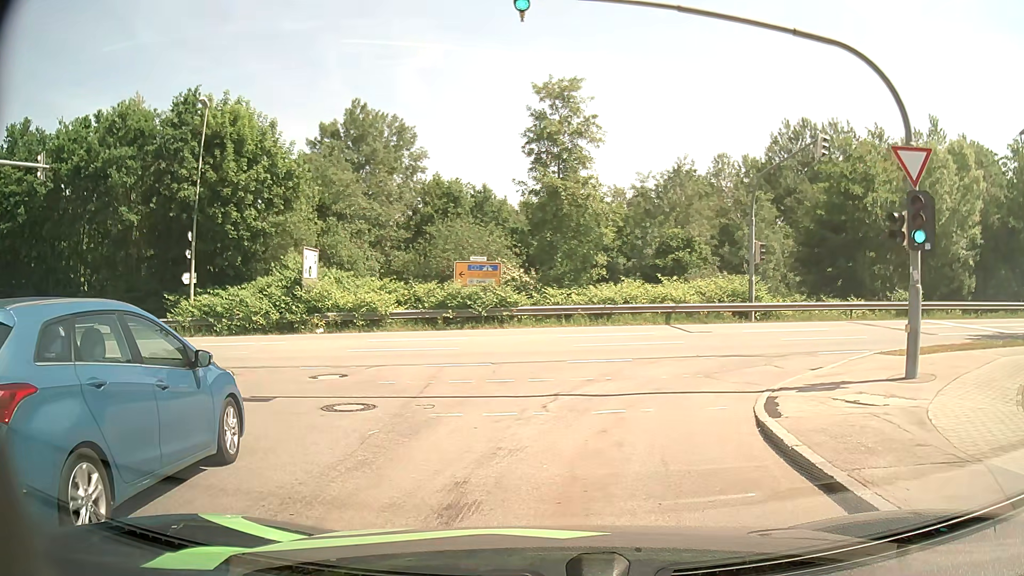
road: residential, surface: asphalt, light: Day
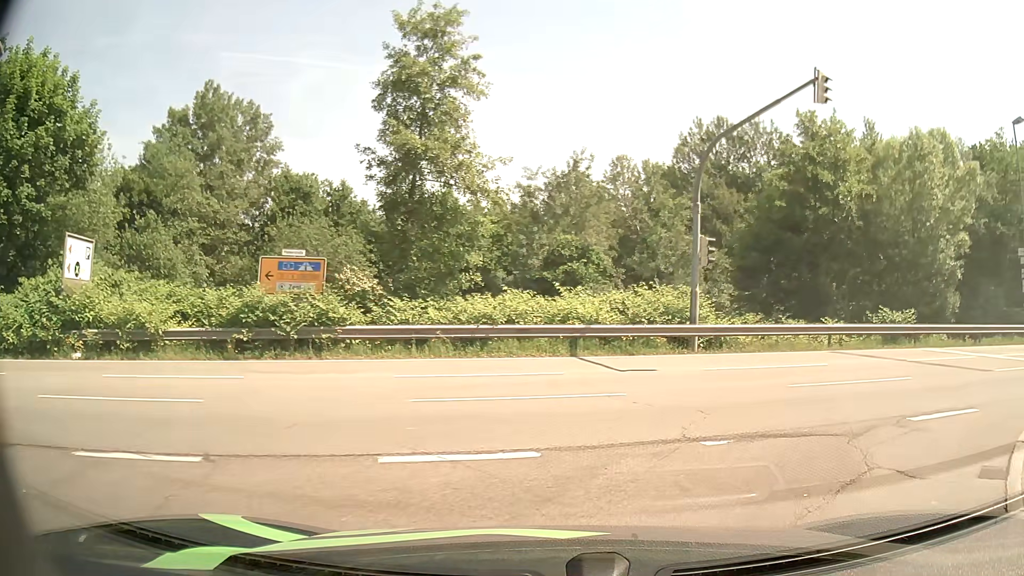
(+0.6, +9.1) m; +12°
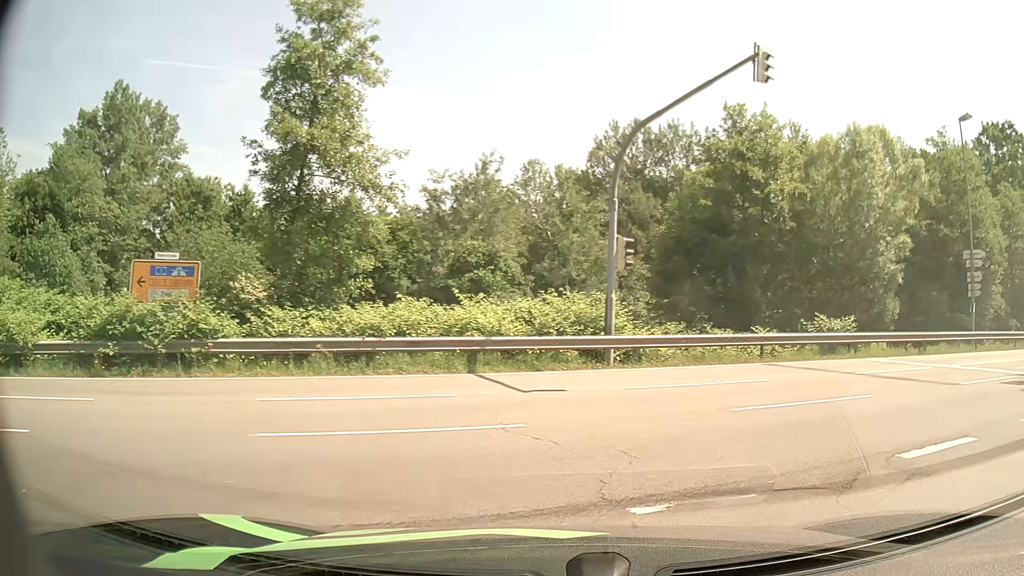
(+0.1, +2.1) m; +7°
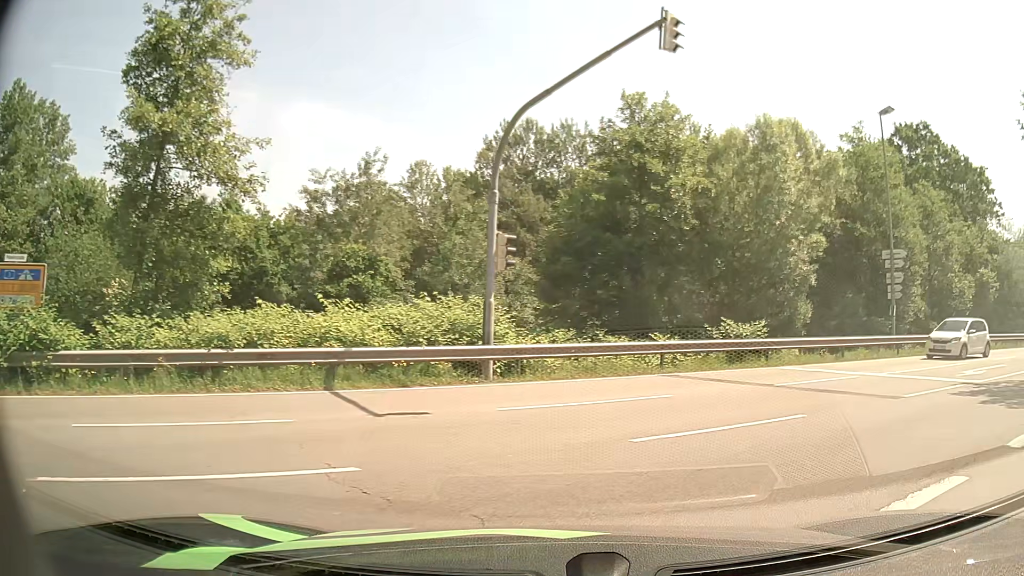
(+0.2, +2.0) m; +10°
